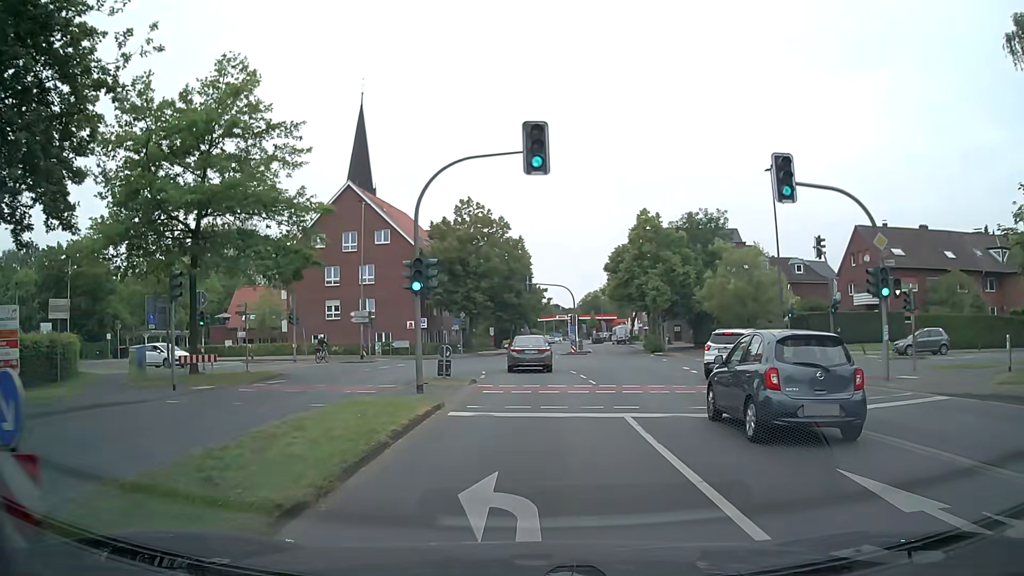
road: secondary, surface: asphalt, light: Day
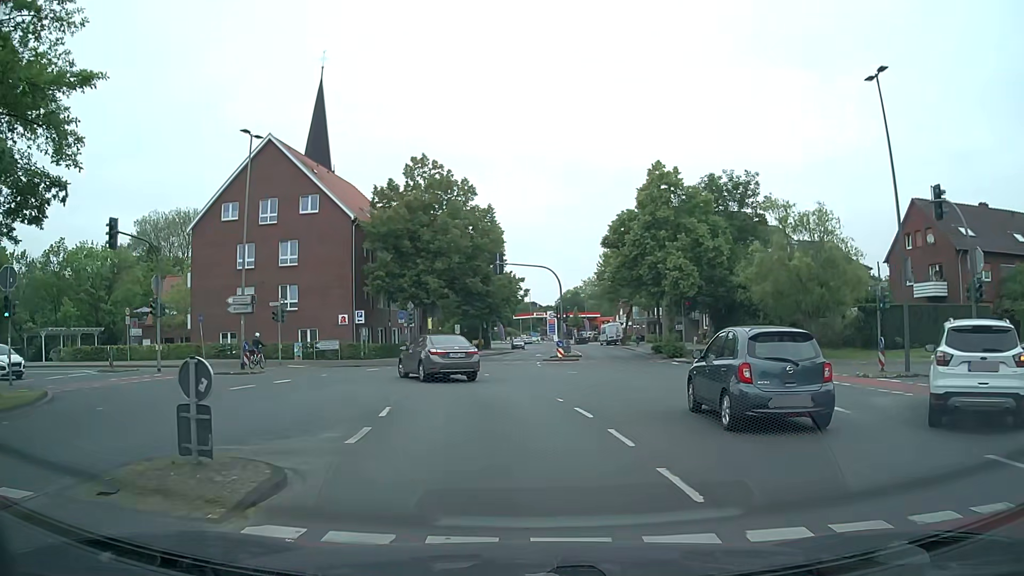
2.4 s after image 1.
(+0.4, +14.8) m; +2°
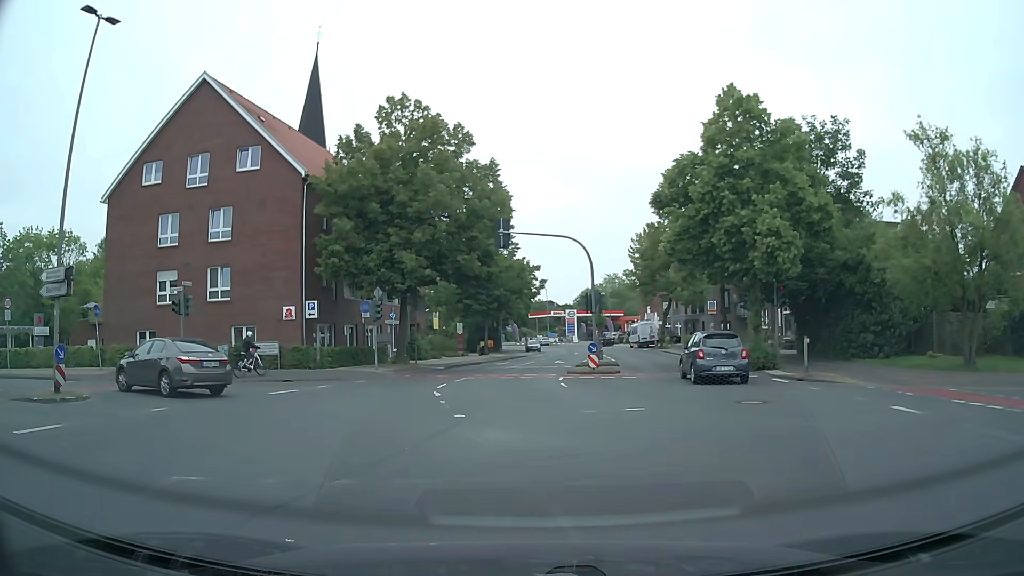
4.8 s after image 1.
(0.0, +12.9) m; -2°
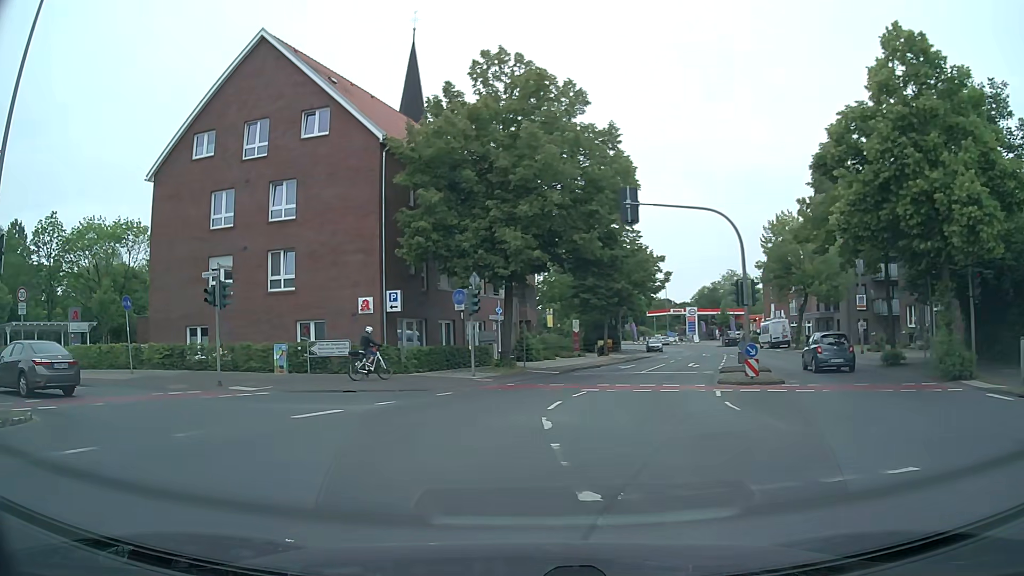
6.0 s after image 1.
(-0.4, +6.1) m; -9°
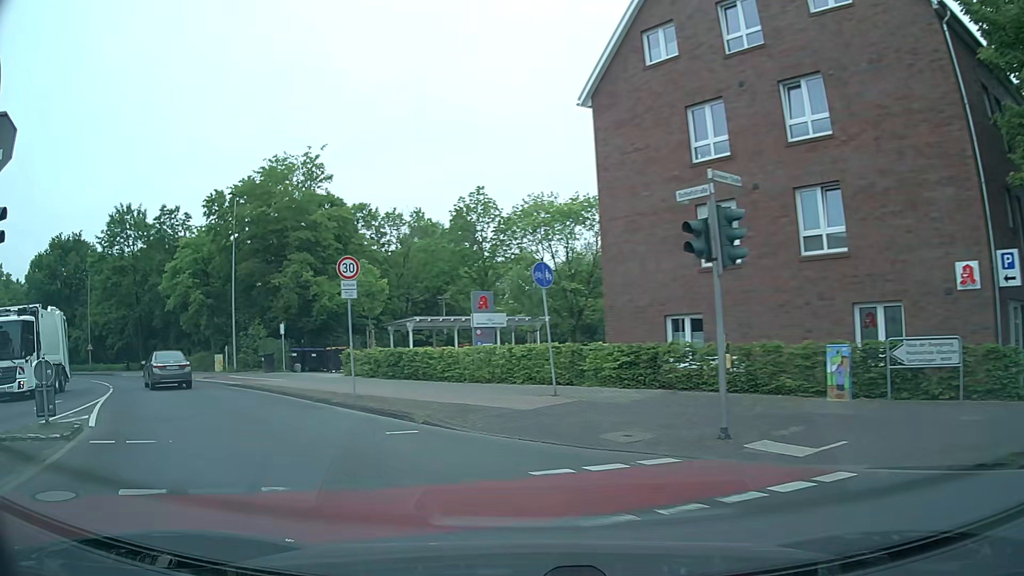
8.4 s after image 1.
(-4.0, +11.2) m; -41°
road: tertiary
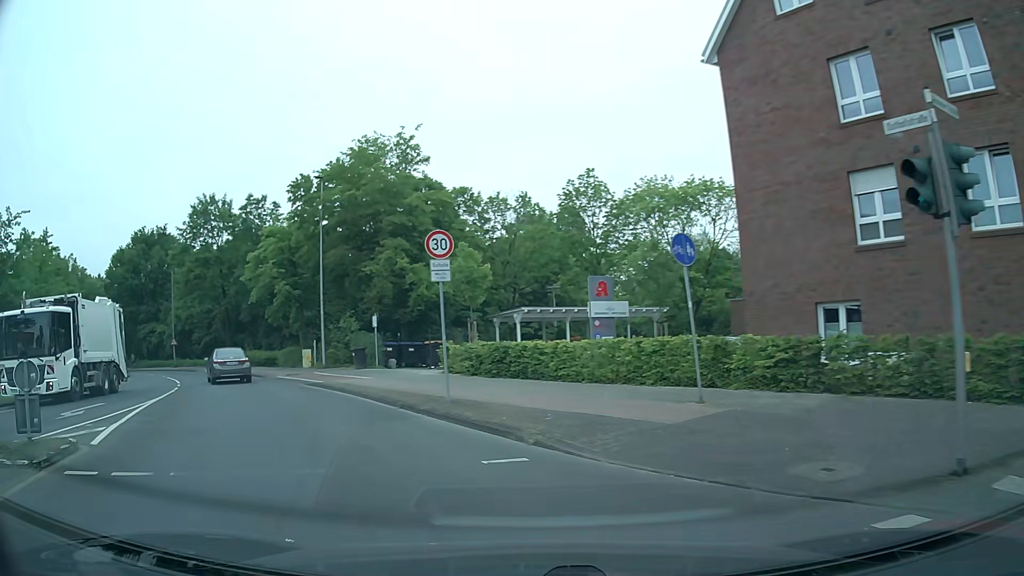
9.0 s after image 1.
(-0.3, +3.2) m; -10°
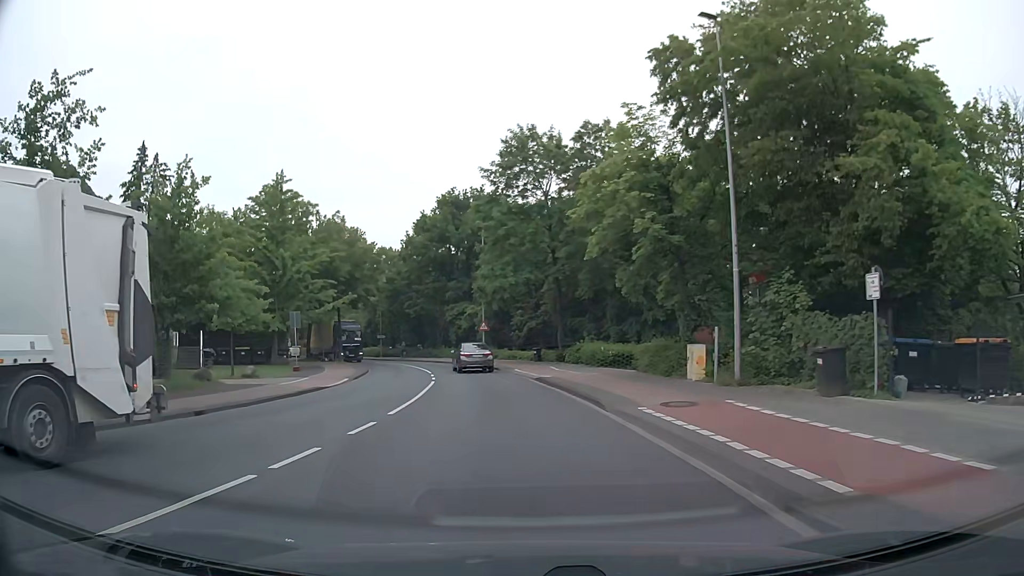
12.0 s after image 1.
(-6.3, +17.8) m; -30°
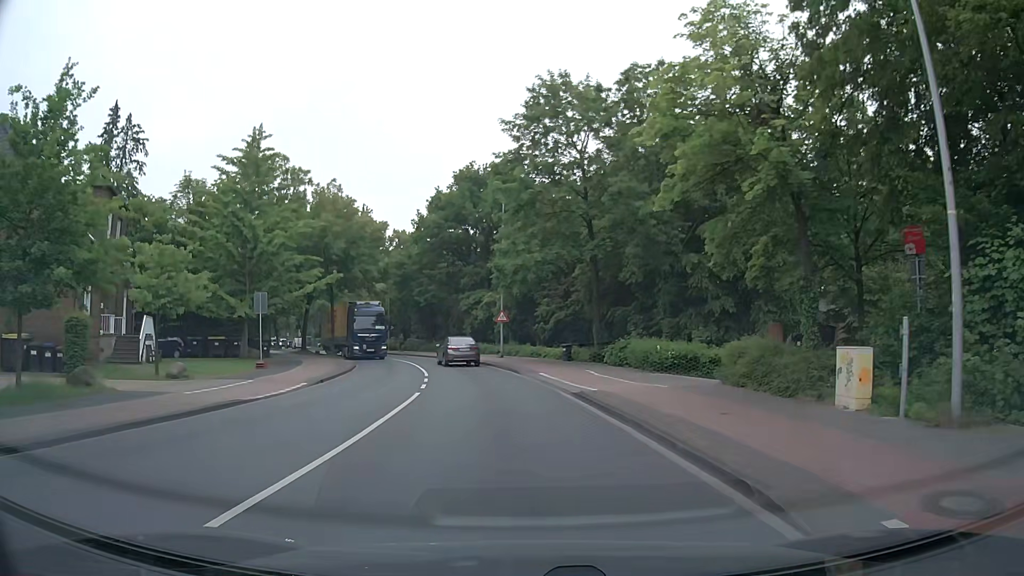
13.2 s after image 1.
(-0.2, +8.8) m; -2°
(0, +10) (-1, +20) (-2, +30) (-4, +40) (-8, +49) (-12, +58) (-16, +67) (-21, +76) (-25, +85) (-29, +94) m
